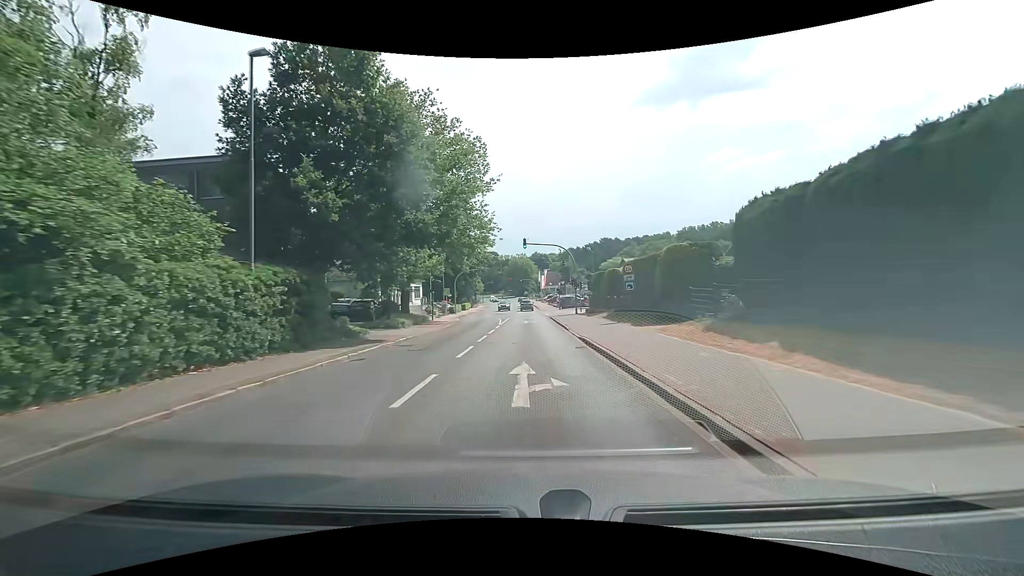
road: tertiary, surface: asphalt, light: Day
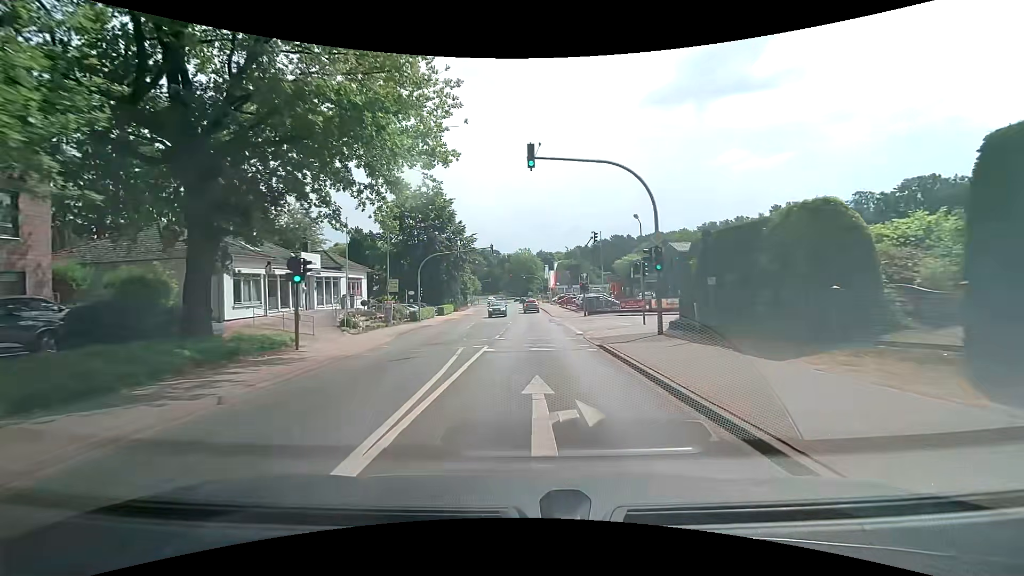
(-0.2, +26.8) m; -1°
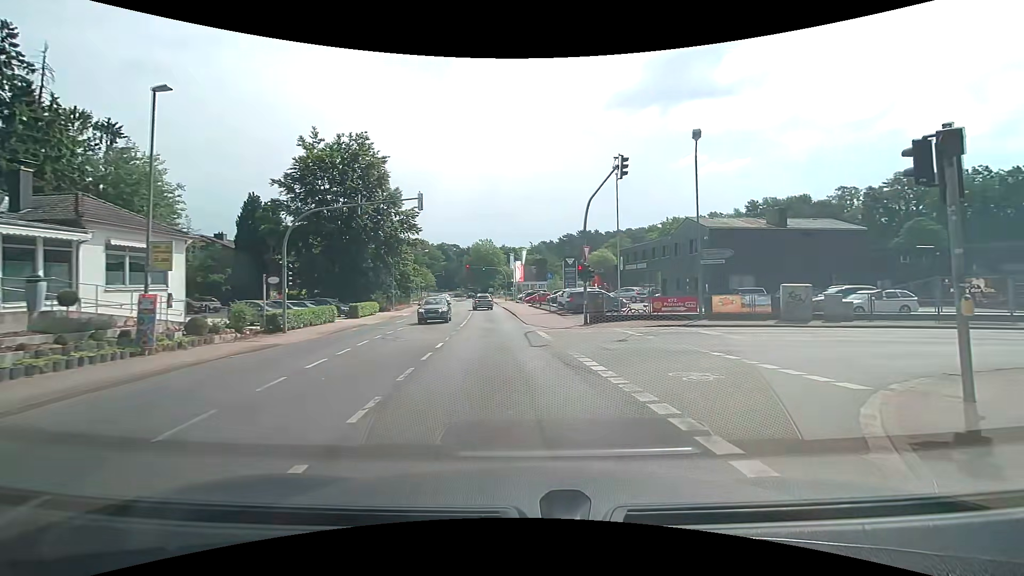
(+0.1, +19.9) m; +5°
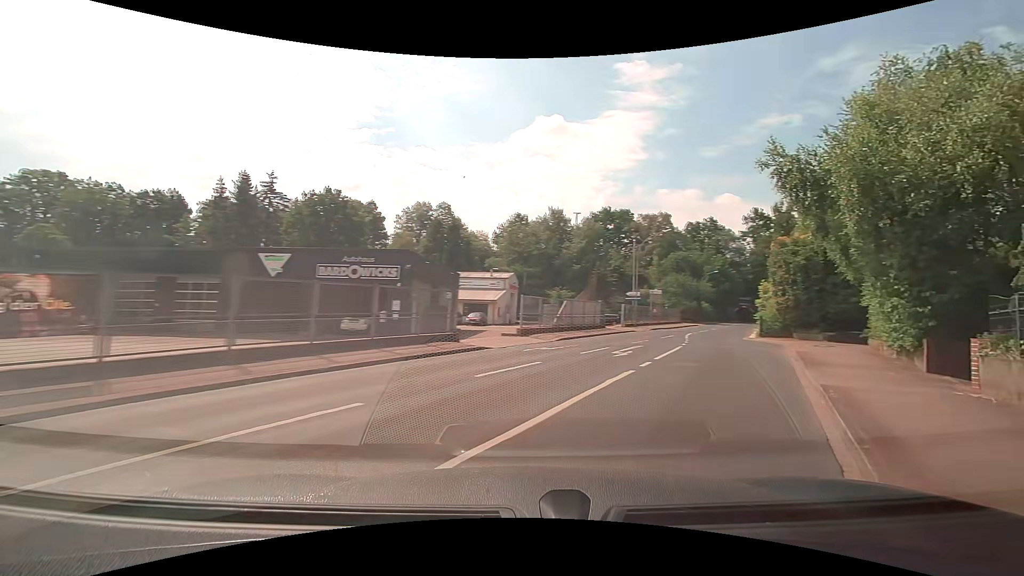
(+9.3, +13.6) m; +81°
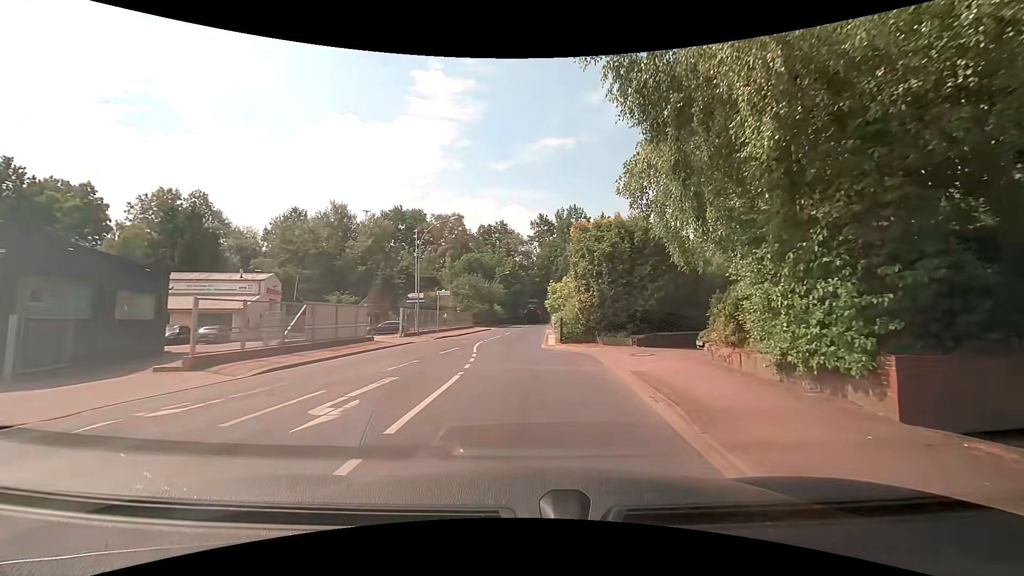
(+2.1, +8.2) m; +23°
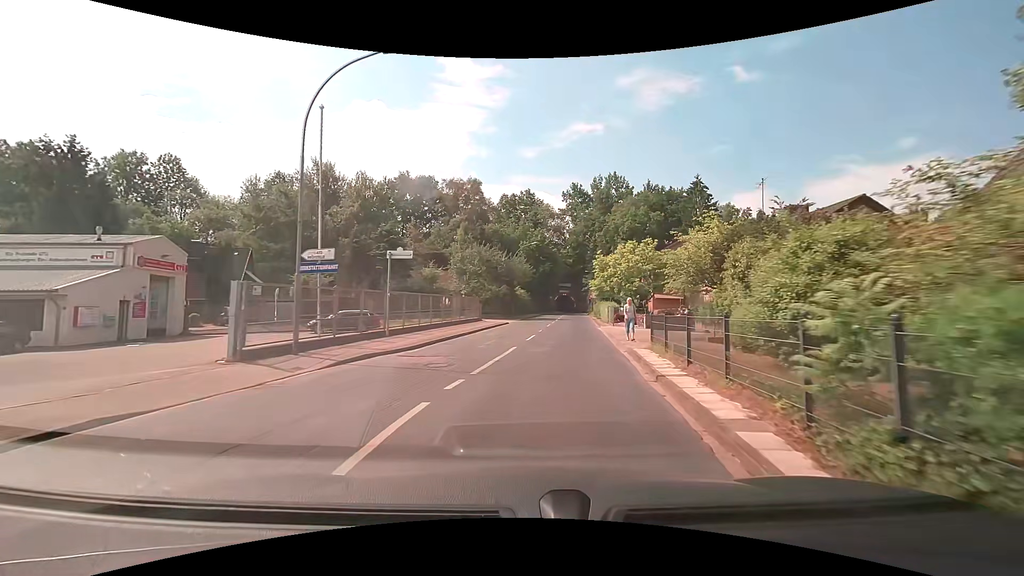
(-0.5, +20.7) m; -3°
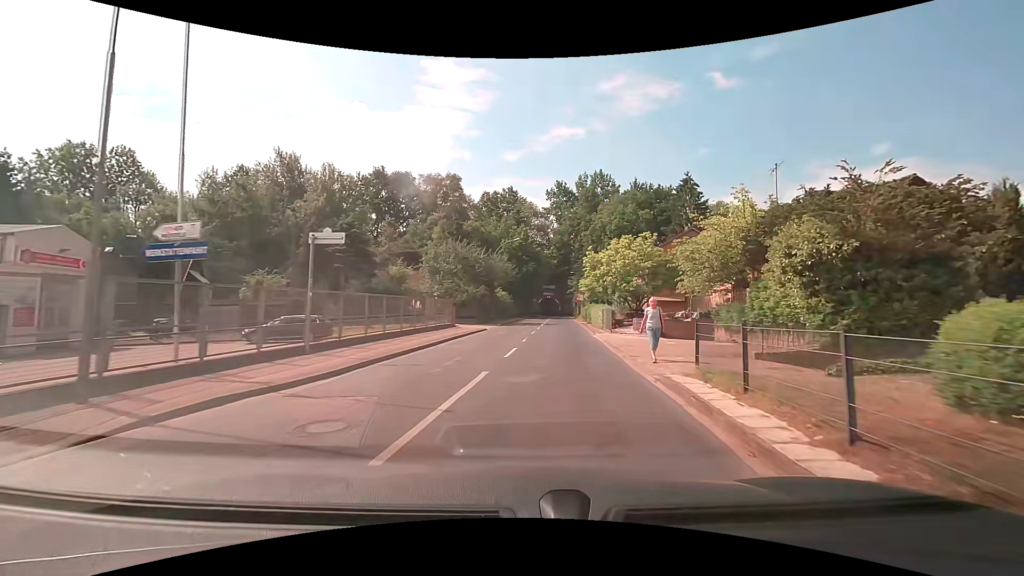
(+0.1, +5.4) m; +2°
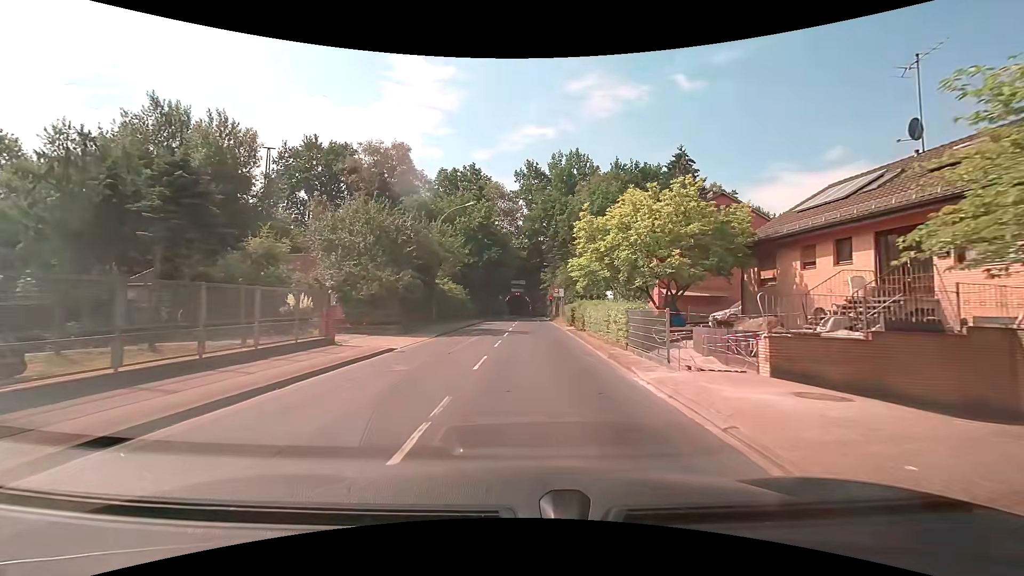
(+0.6, +15.8) m; +3°
